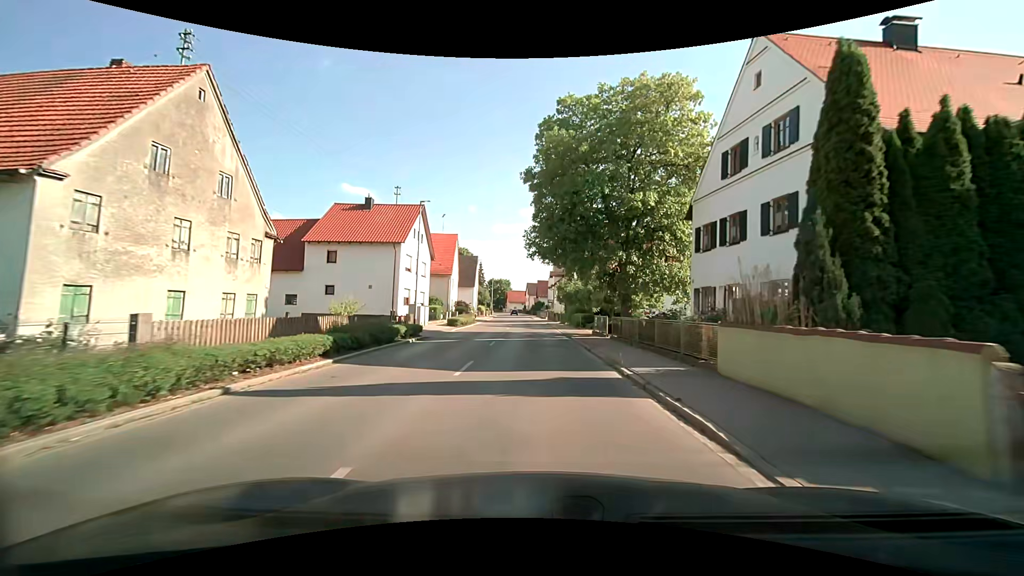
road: tertiary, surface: asphalt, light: Day
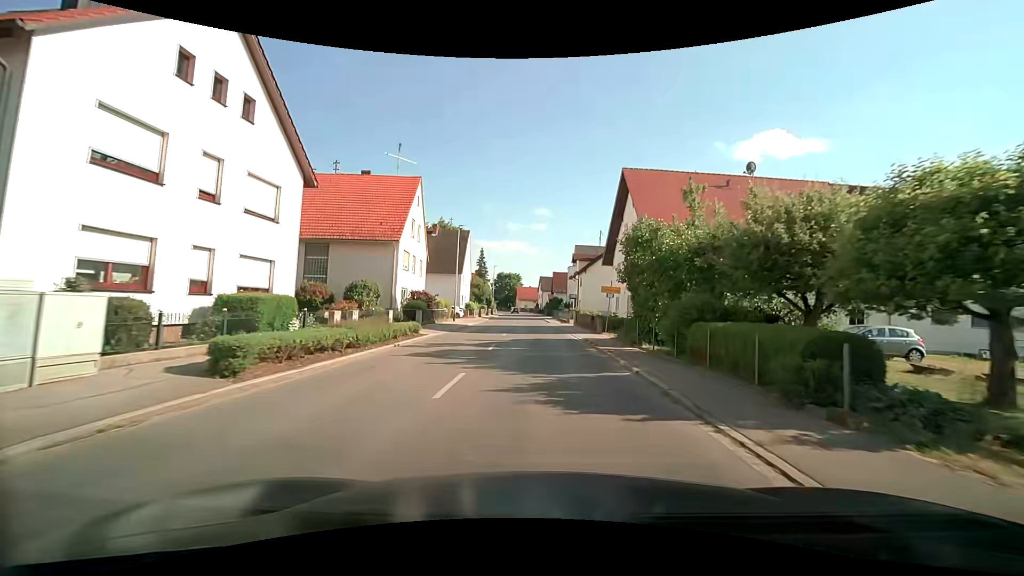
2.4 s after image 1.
(-0.6, +29.7) m; -2°
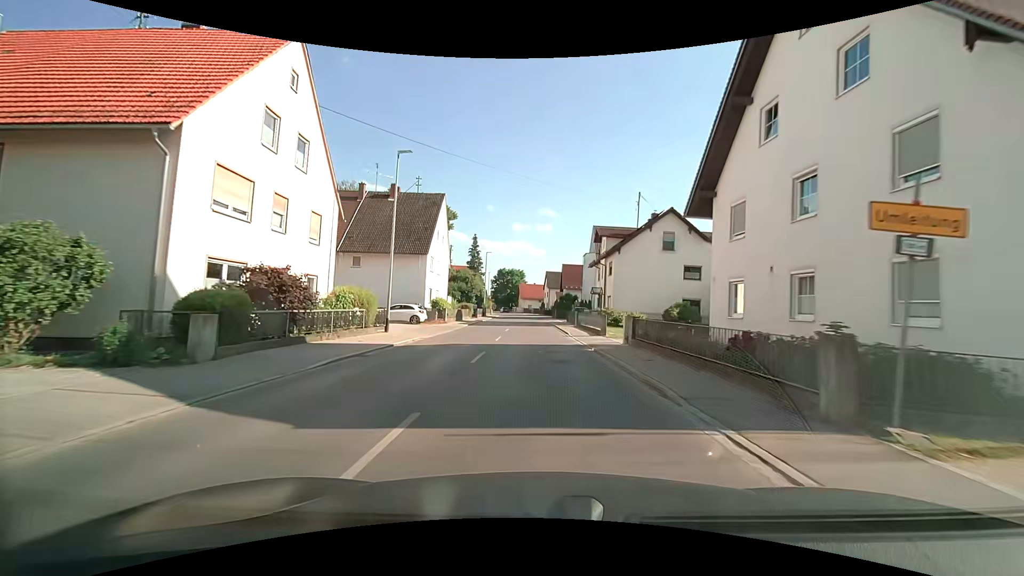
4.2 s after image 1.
(+0.1, +22.1) m; 0°
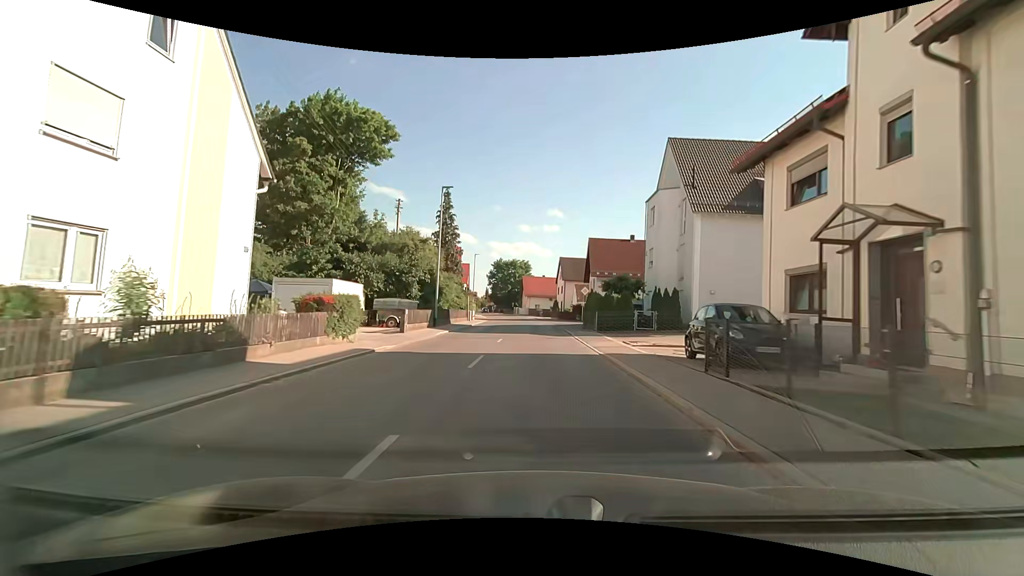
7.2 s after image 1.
(-0.4, +37.1) m; -1°
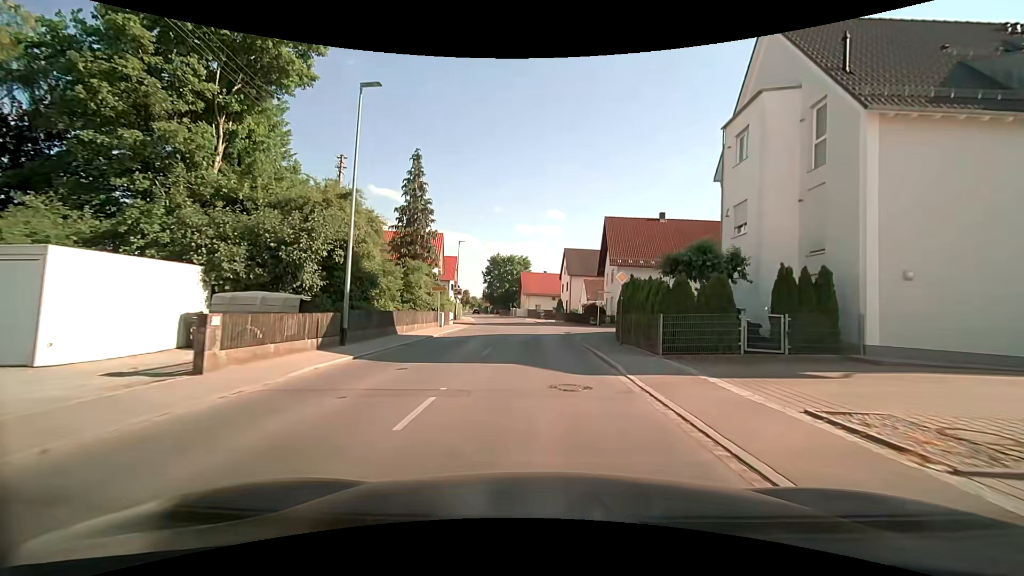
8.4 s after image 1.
(0.0, +14.7) m; 0°
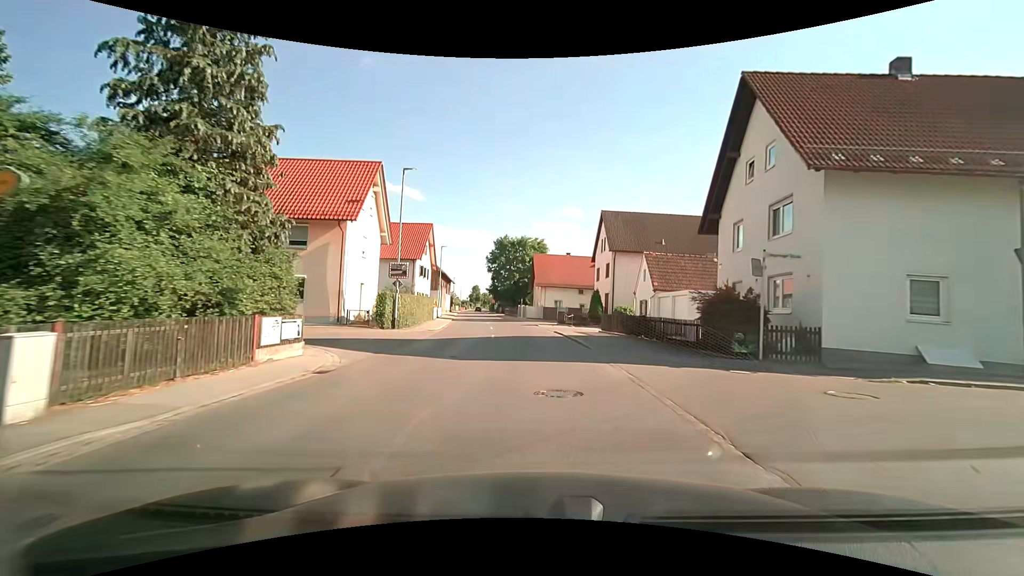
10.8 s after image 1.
(-0.4, +28.9) m; -2°
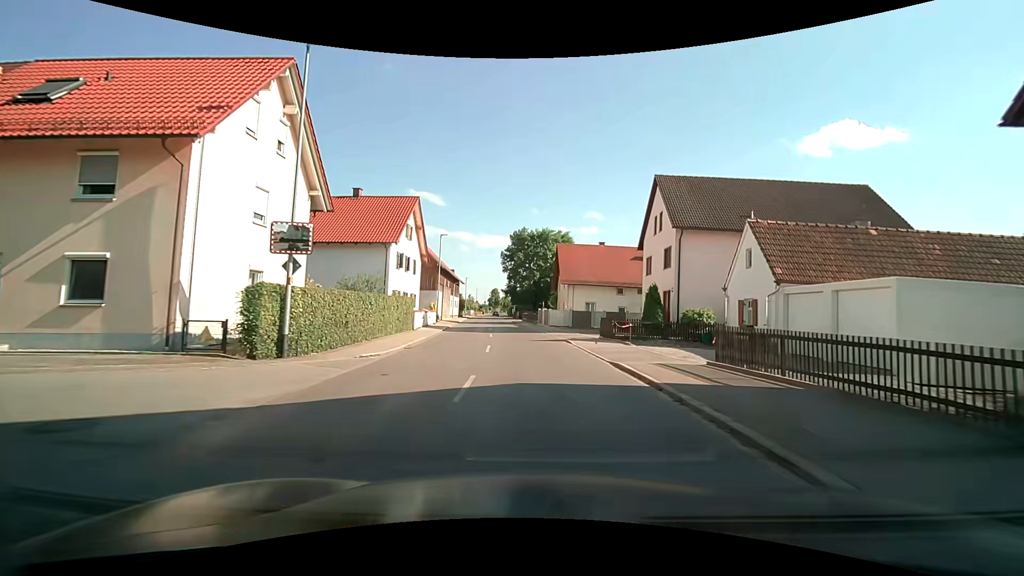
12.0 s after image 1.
(-0.3, +14.2) m; -3°
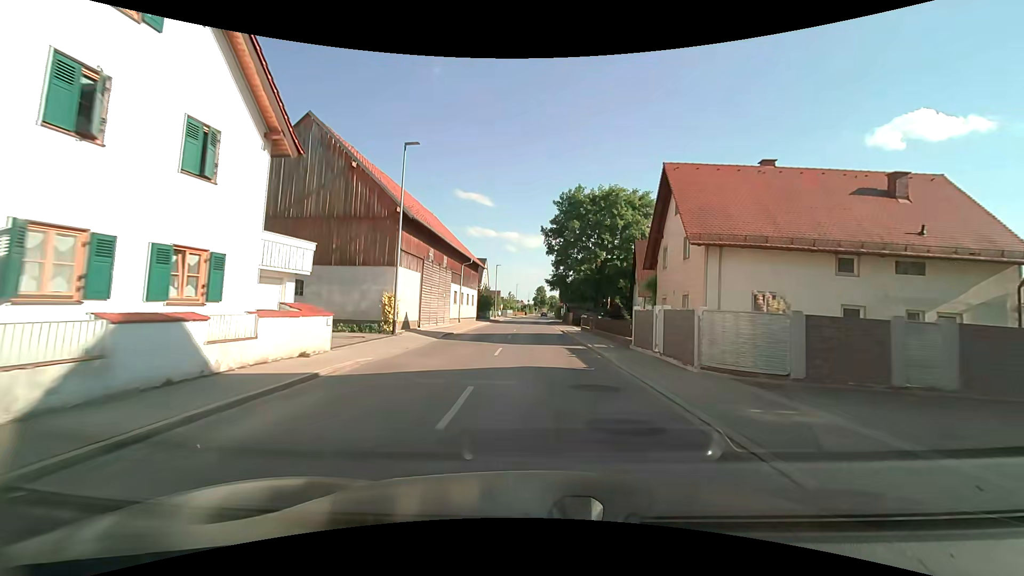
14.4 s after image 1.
(-1.3, +29.0) m; -5°
(0, +10) (0, +20) (0, +30) (0, +40) (0, +50) (0, +60) (0, +70) (0, +80) (0, +90) (0, +100) m
